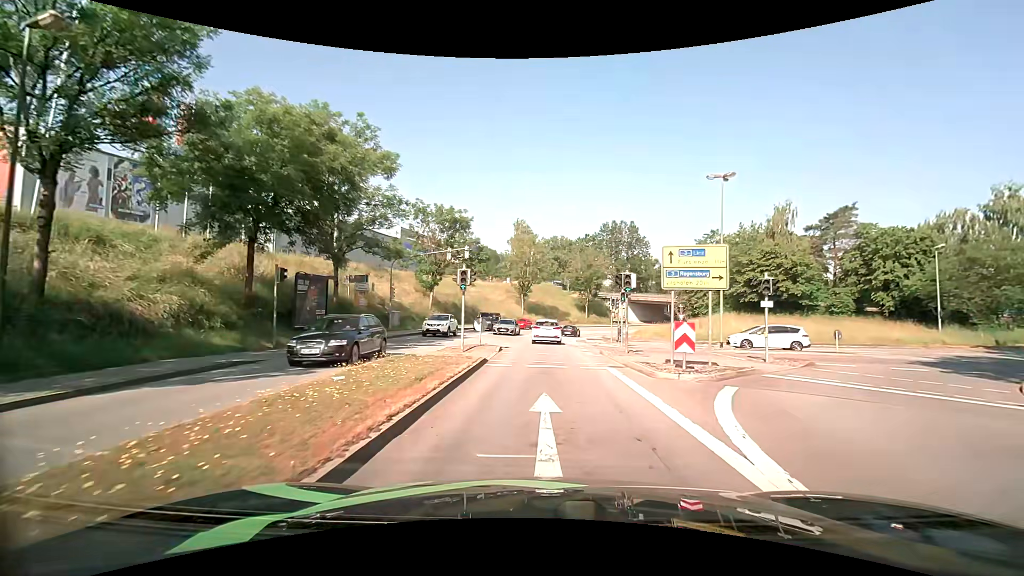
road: tertiary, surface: asphalt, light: Day
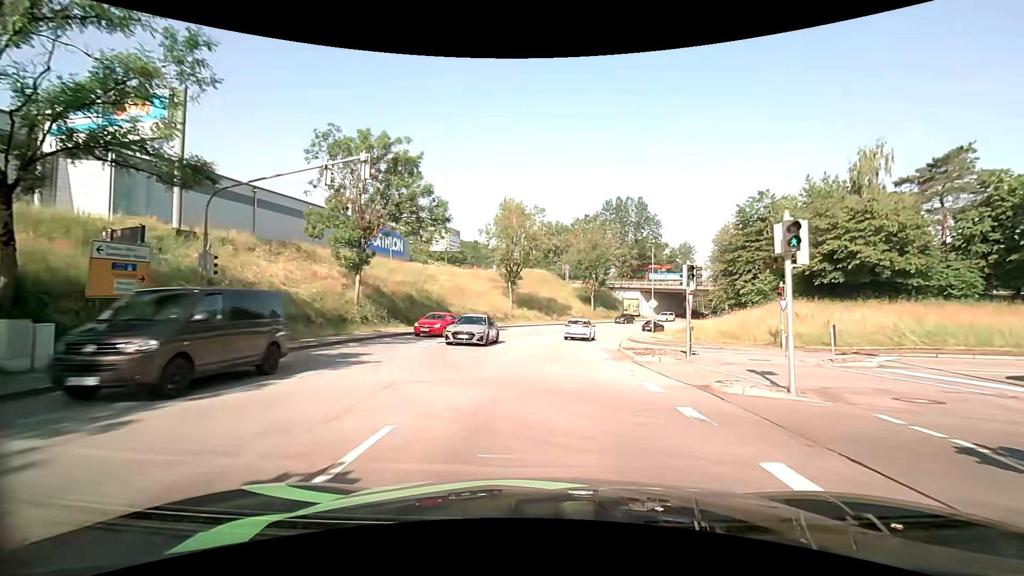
(0.0, +20.9) m; 0°
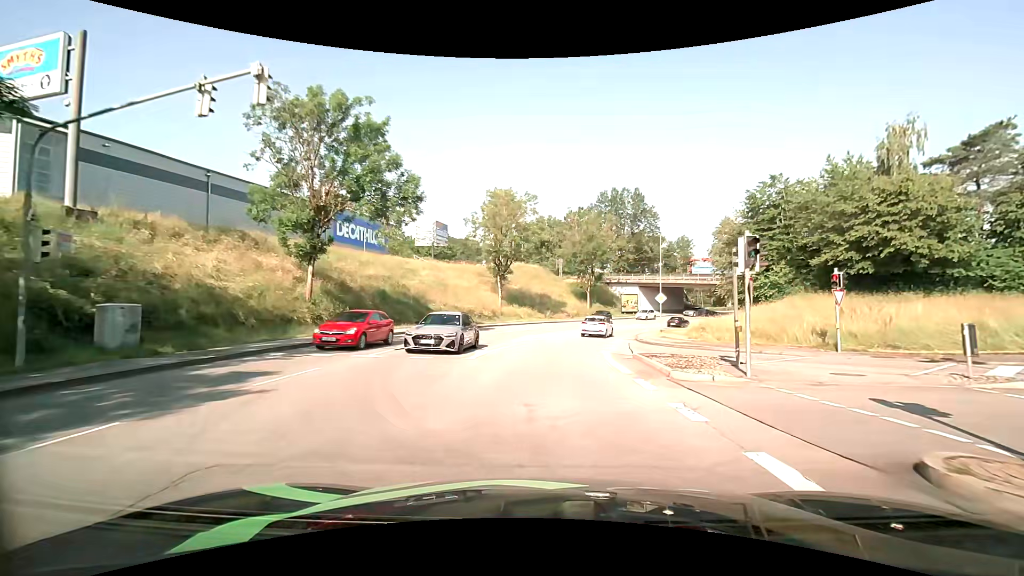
(+0.1, +5.9) m; +1°
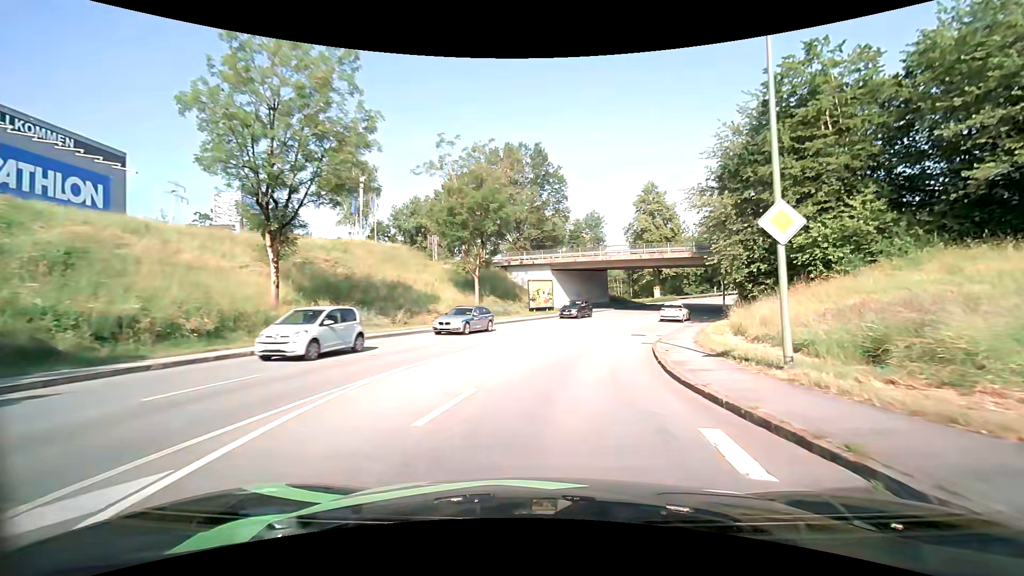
(+2.5, +31.2) m; +12°
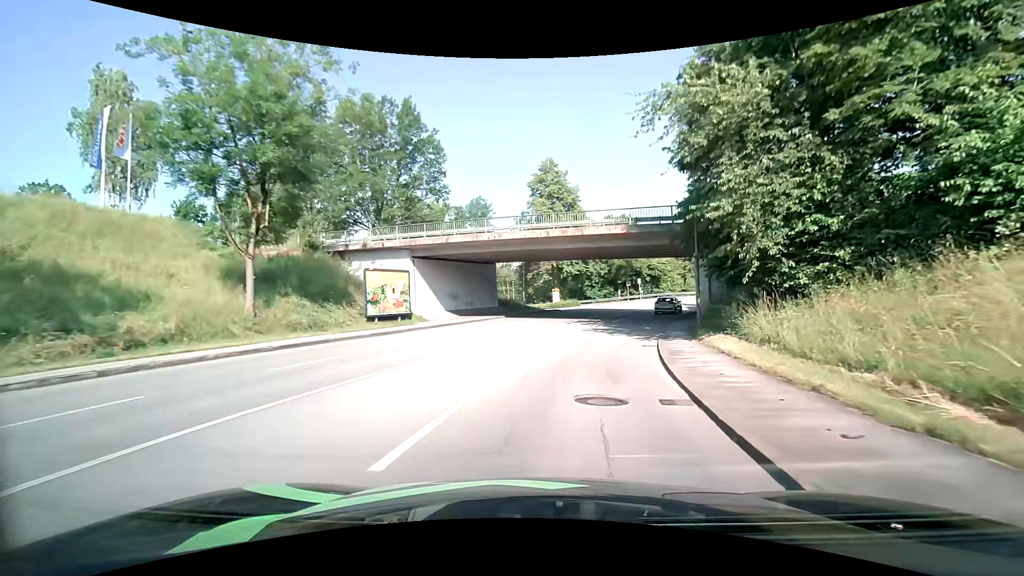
(+2.3, +19.2) m; +13°
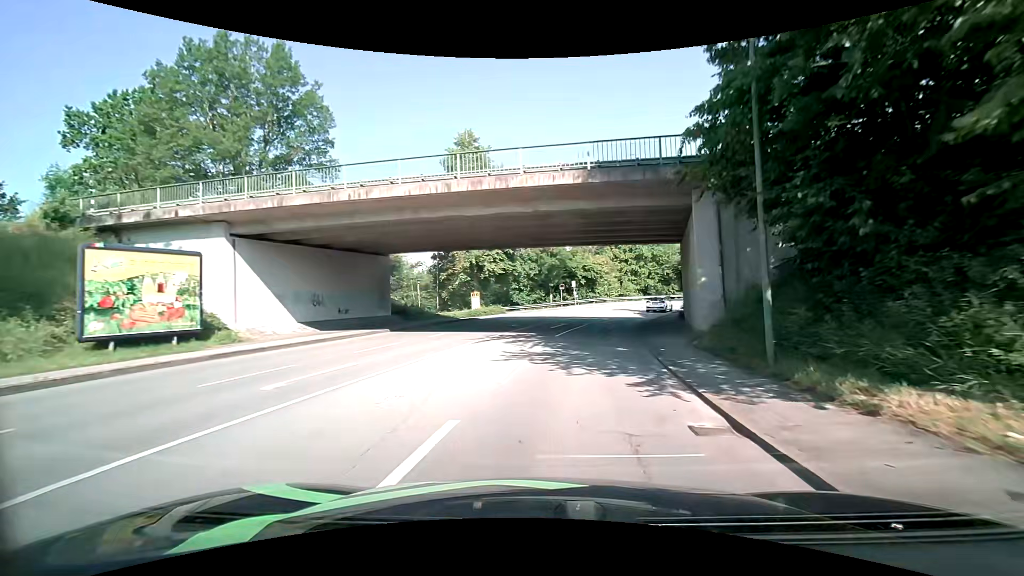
(+1.0, +13.0) m; +9°
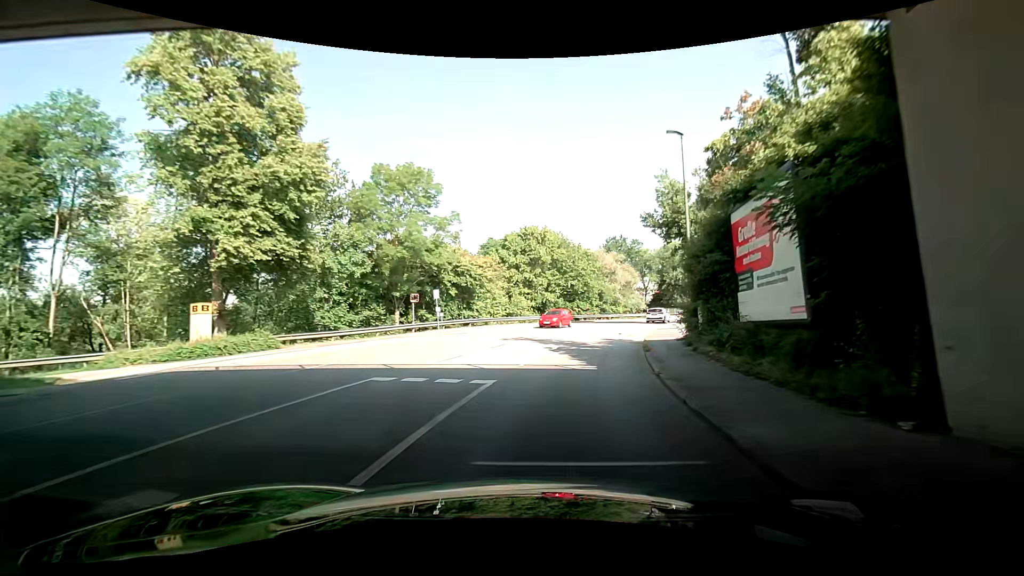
(+2.9, +26.1) m; +12°
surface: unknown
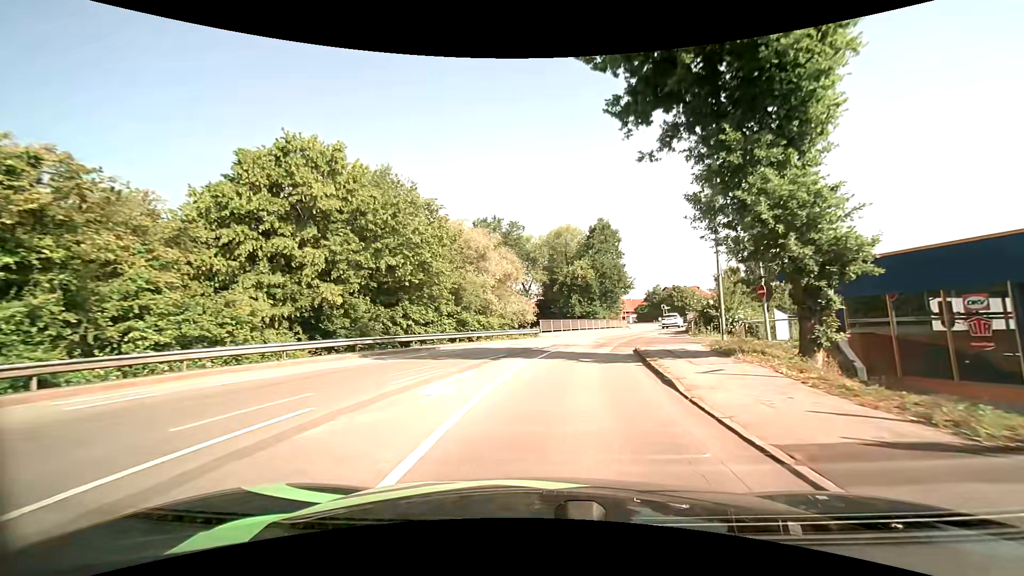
(+4.5, +32.8) m; +16°
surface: asphalt
(0, +10) (+2, +20) (+4, +30) (+7, +39) (+11, +48) (+15, +58) (+18, +67) (+21, +76) (+24, +86) (+25, +96) m
